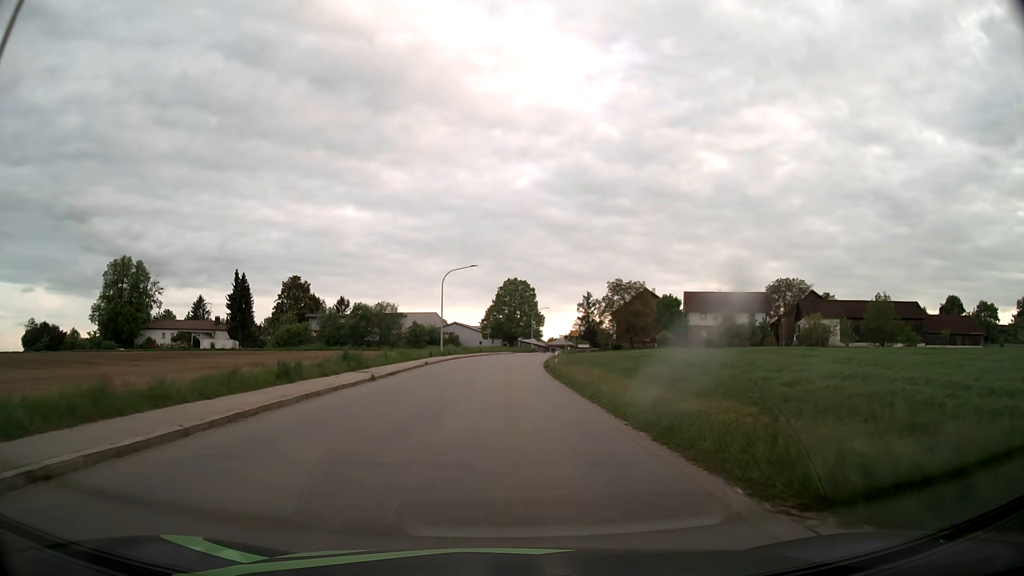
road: tertiary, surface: asphalt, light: Day
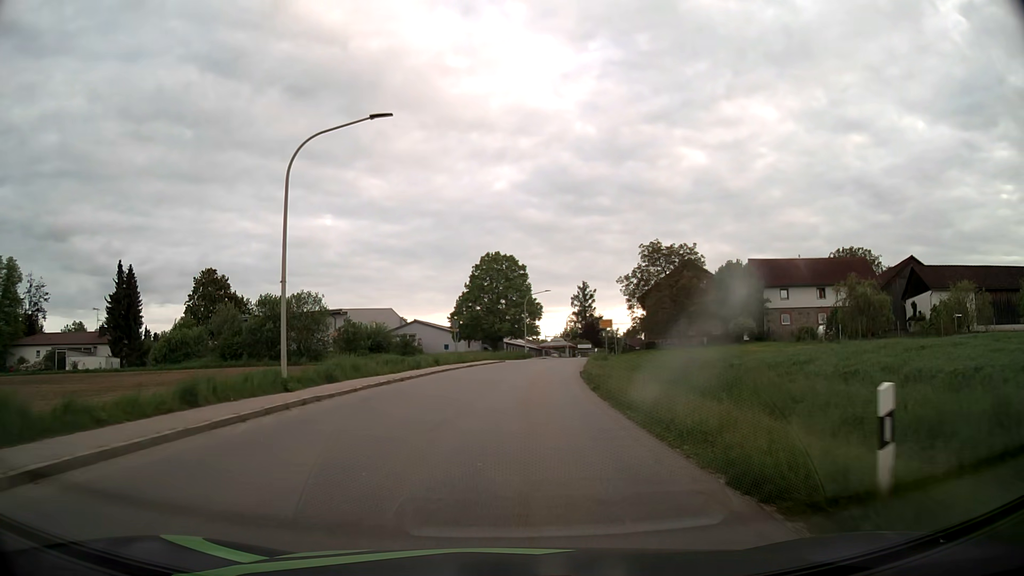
(+0.1, +37.1) m; +1°
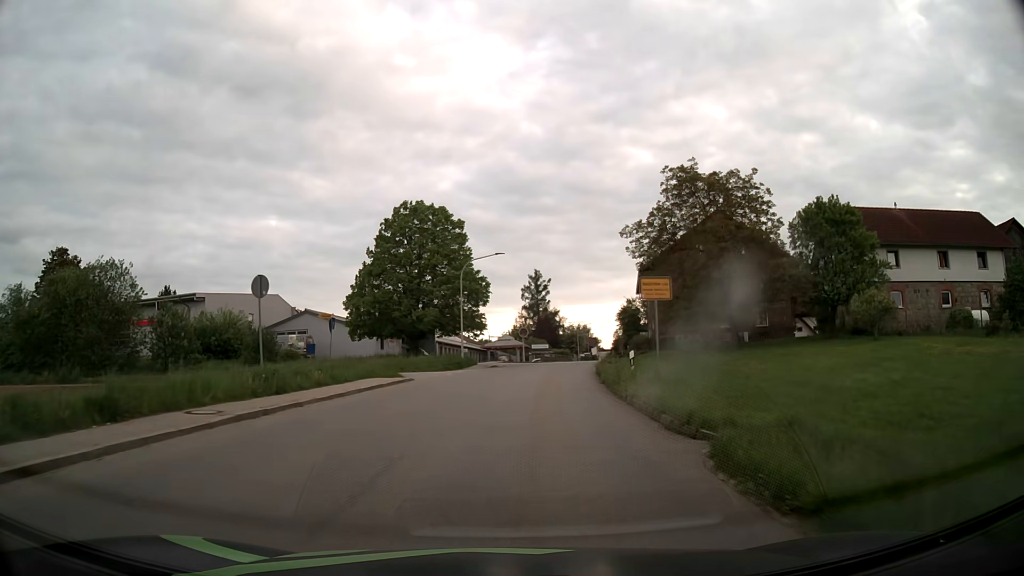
(+1.1, +30.1) m; +5°
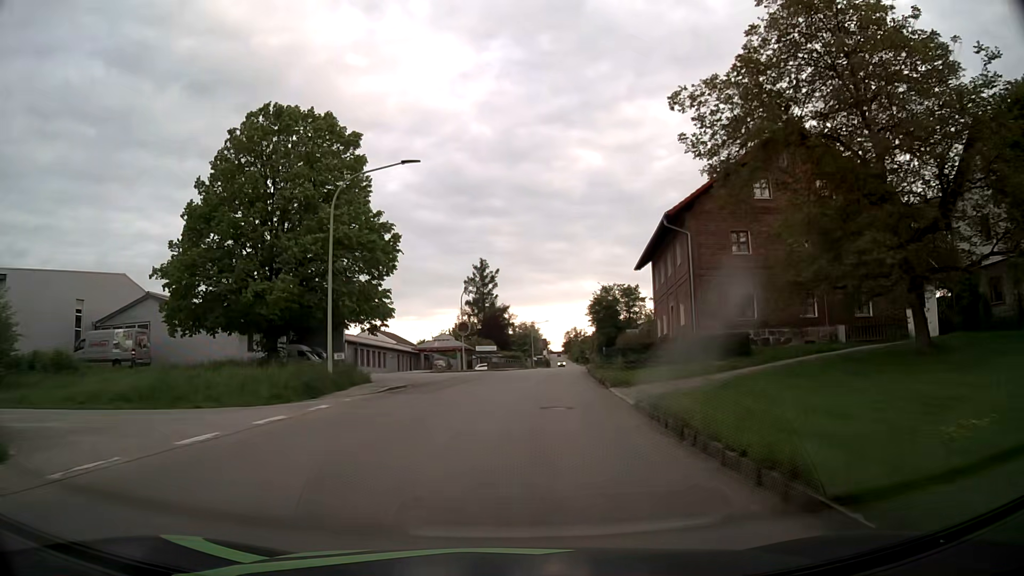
(+0.9, +22.8) m; +4°
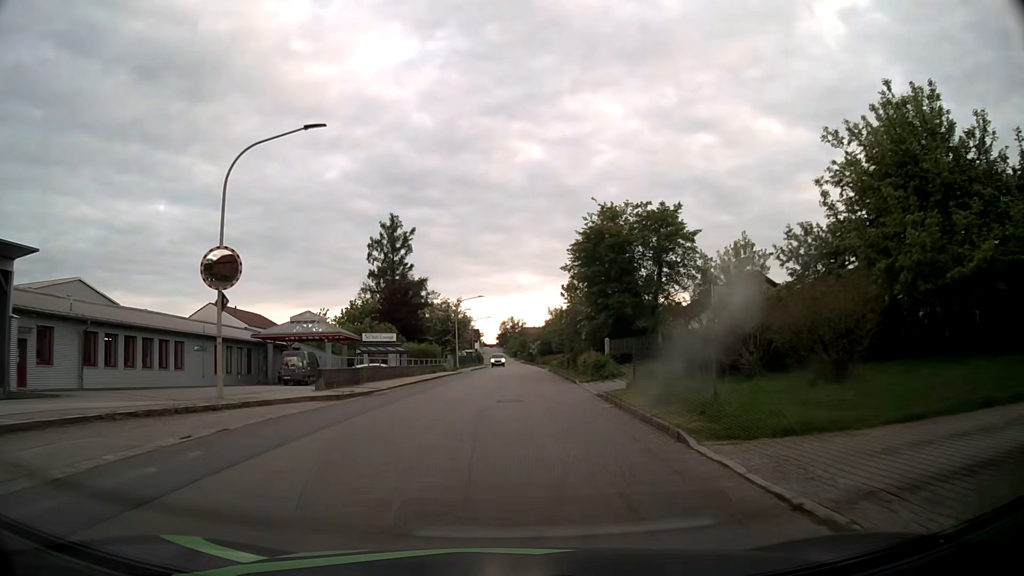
(+2.3, +38.2) m; +6°
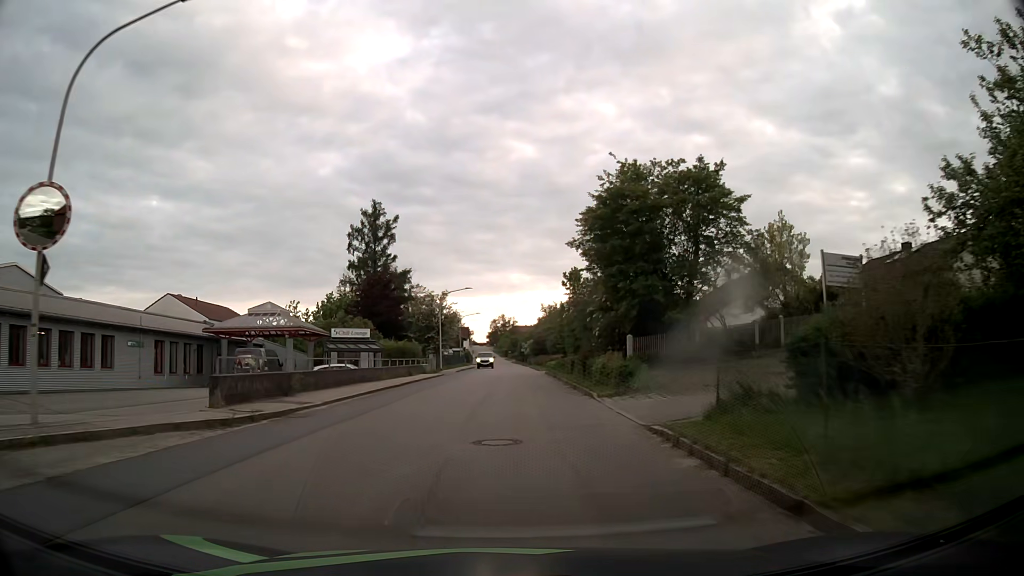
(+0.1, +7.7) m; +1°
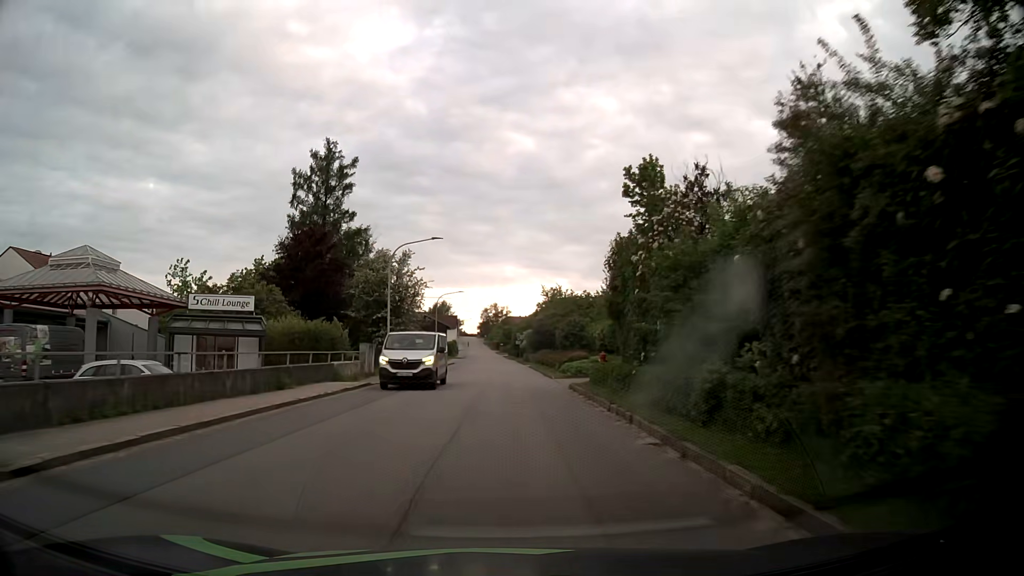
(+0.3, +23.2) m; +1°
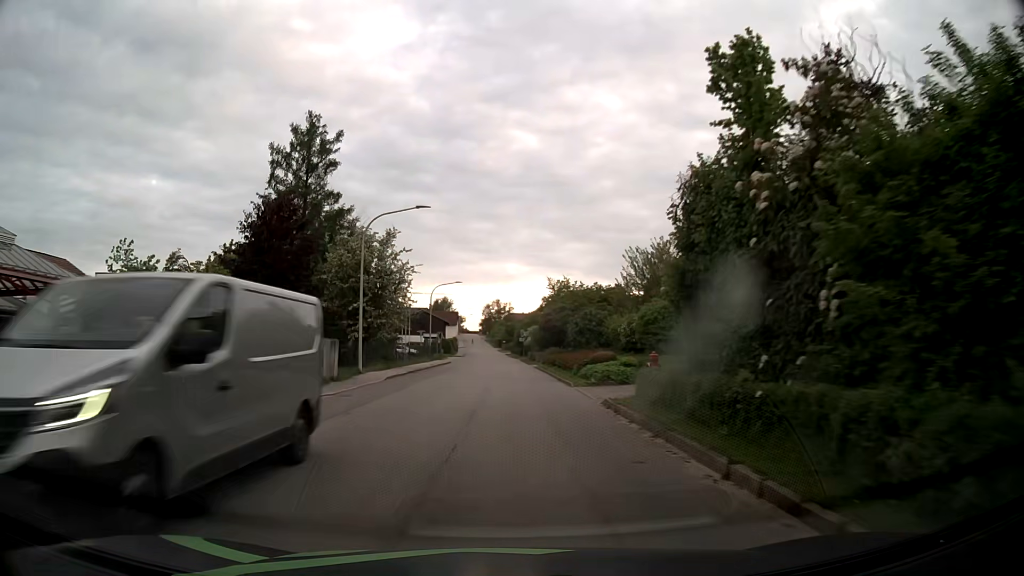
(0.0, +7.8) m; 0°
(0, +10) (0, +20) (0, +30) (0, +40) (0, +50) (0, +60) (0, +70) (-1, +80) (-1, +90) (-1, +100) m
